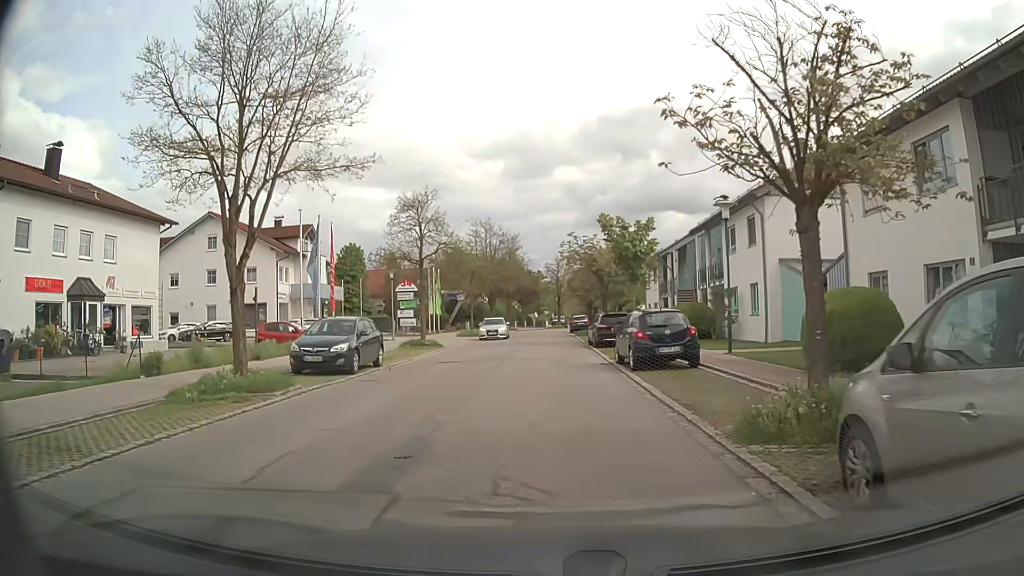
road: residential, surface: asphalt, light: Day
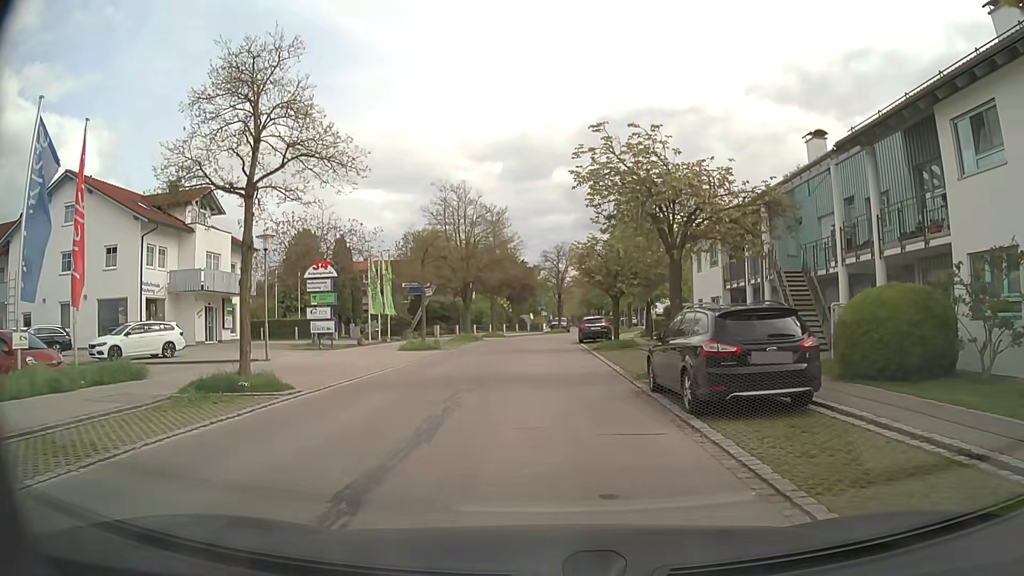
(-0.1, +19.6) m; 0°
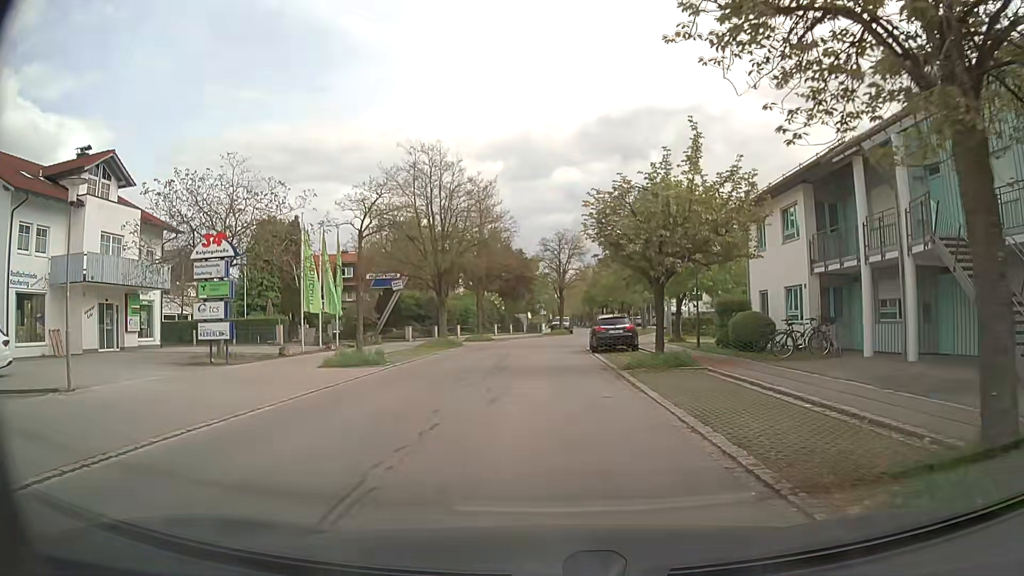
(0.0, +11.2) m; 0°
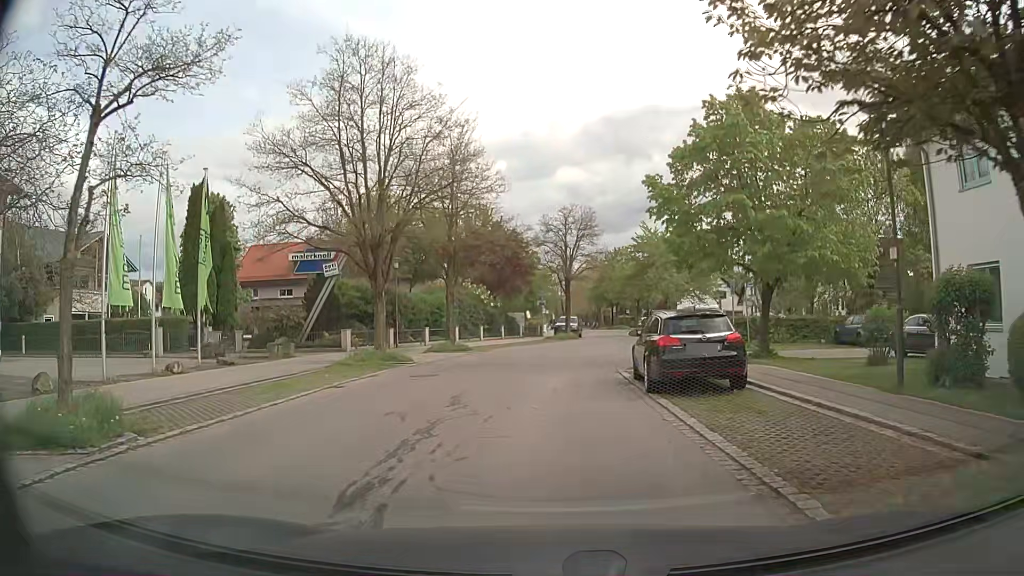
(-0.1, +14.5) m; -1°
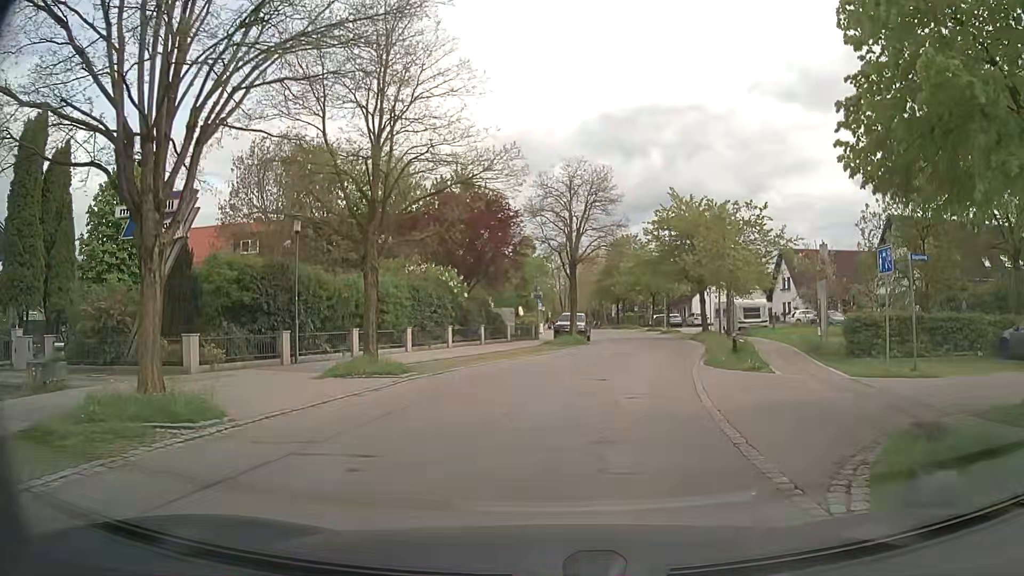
(0.0, +14.0) m; 0°
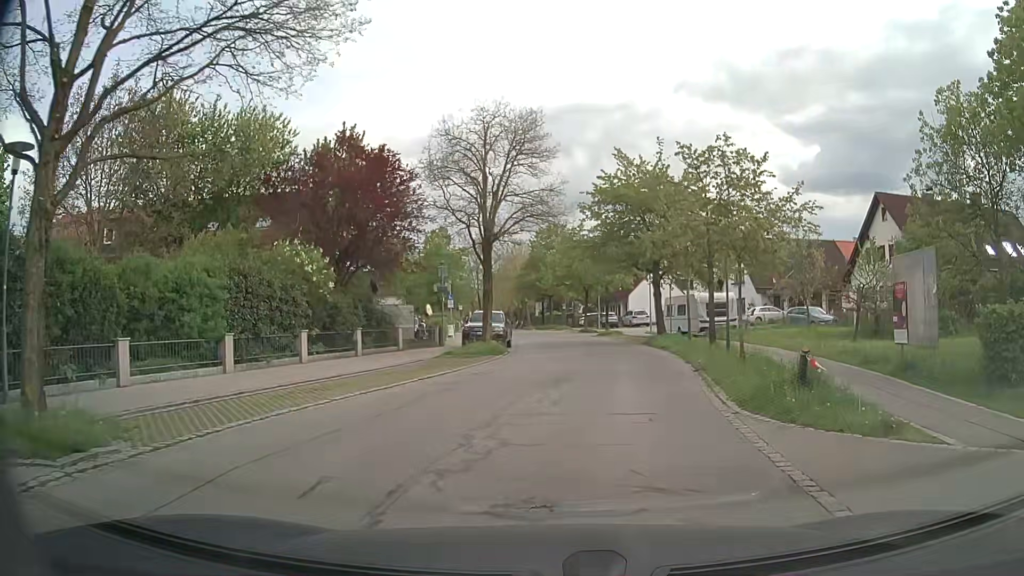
(+0.6, +10.3) m; +6°
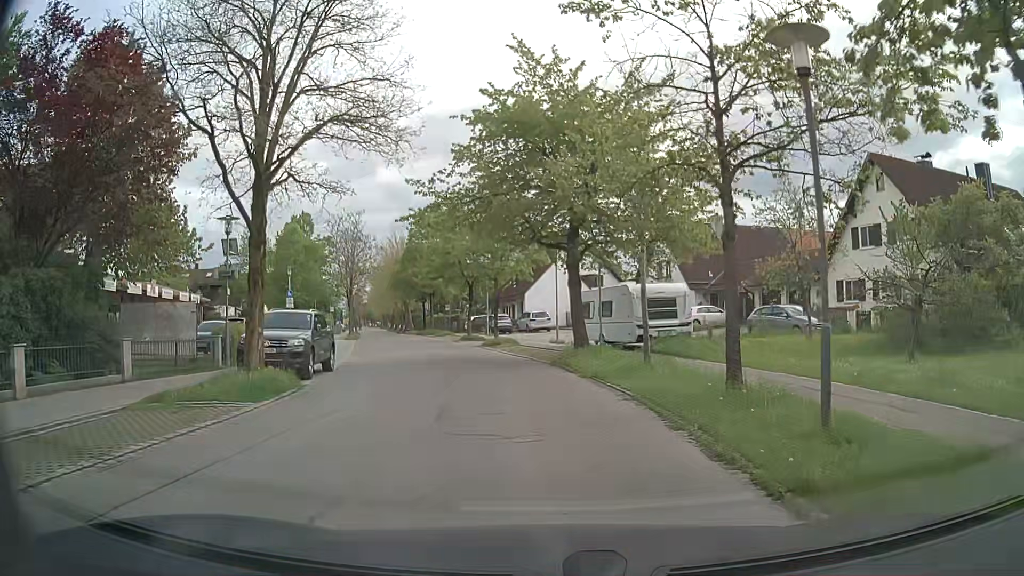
(+1.3, +13.3) m; +9°
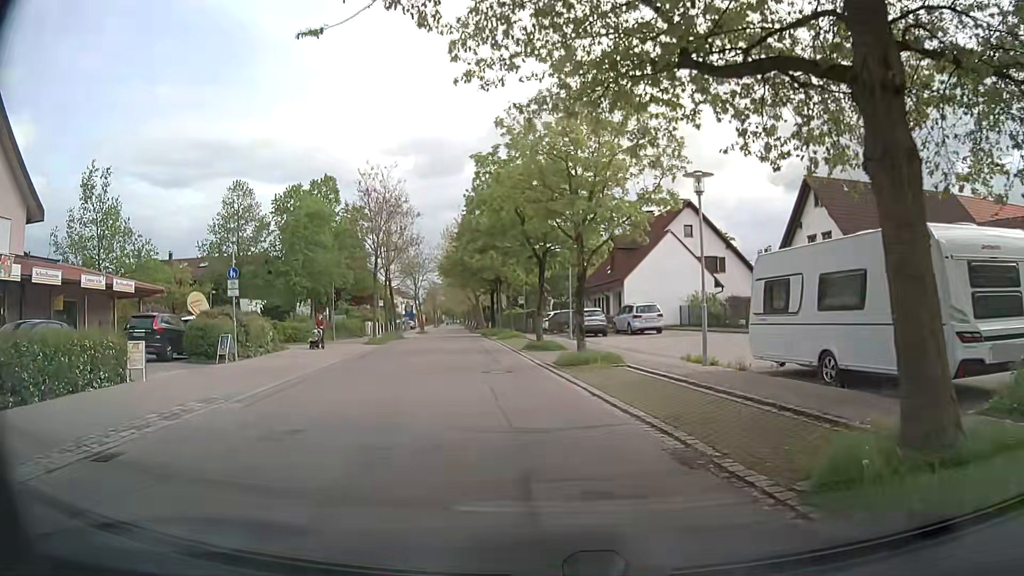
(-0.7, +16.6) m; -7°
(-1, +10) (-2, +20) (-3, +30) (-5, +40) (-6, +50) (-8, +59) (-9, +69) (-11, +79) (-12, +89) (-14, +99) m
